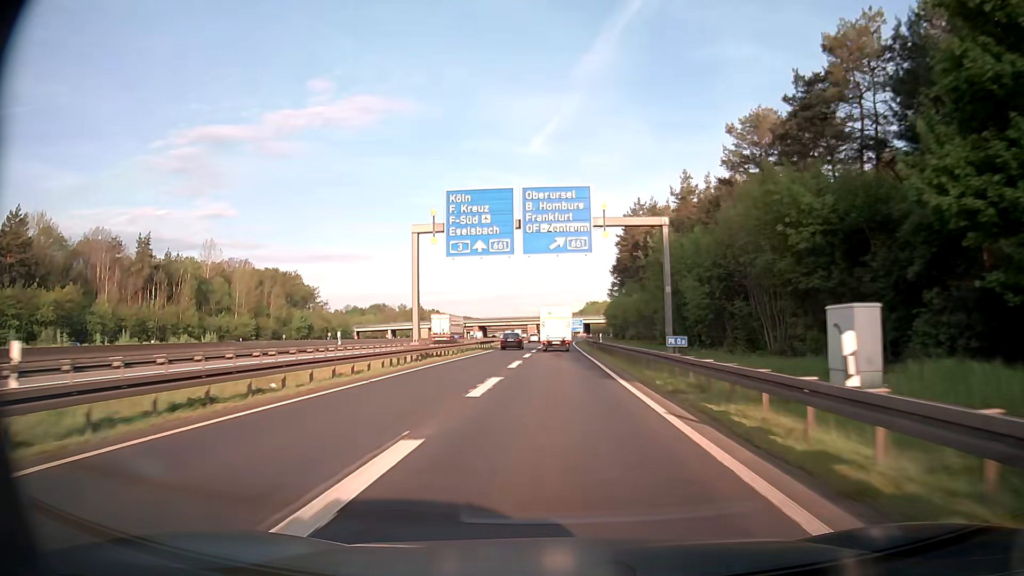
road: motorway_link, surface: asphalt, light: Day
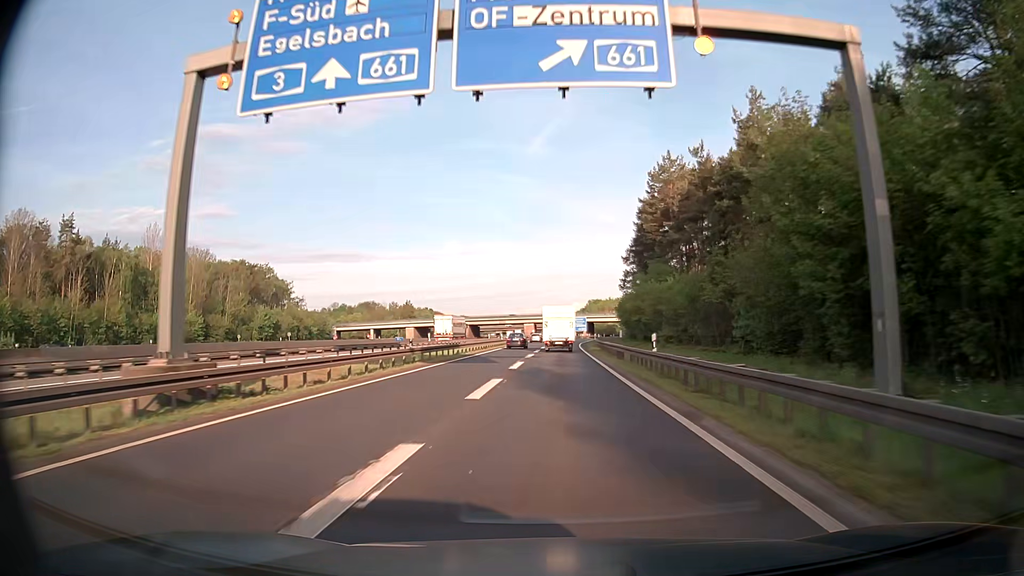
(0.0, +24.9) m; 0°
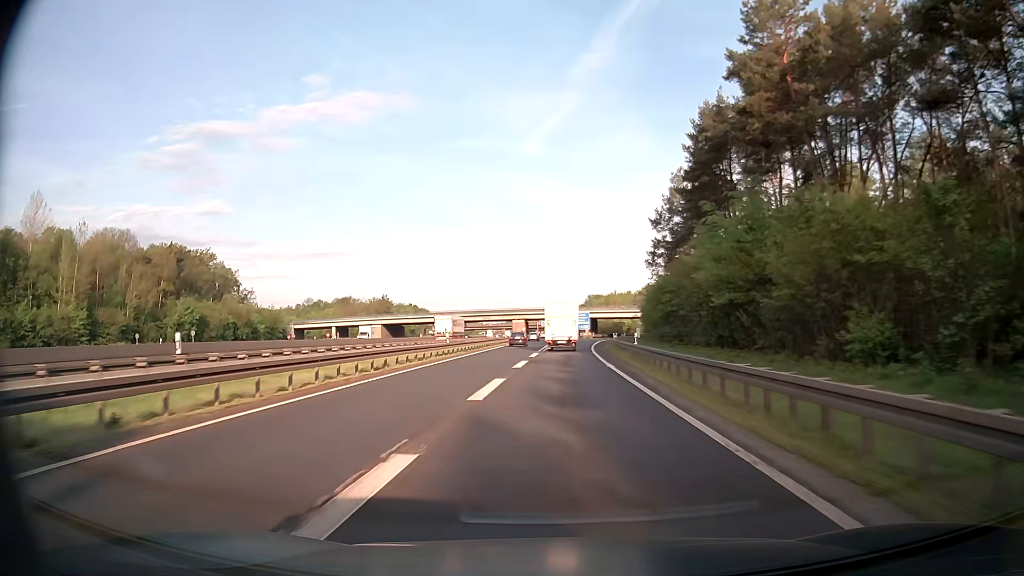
(0.0, +37.1) m; 0°
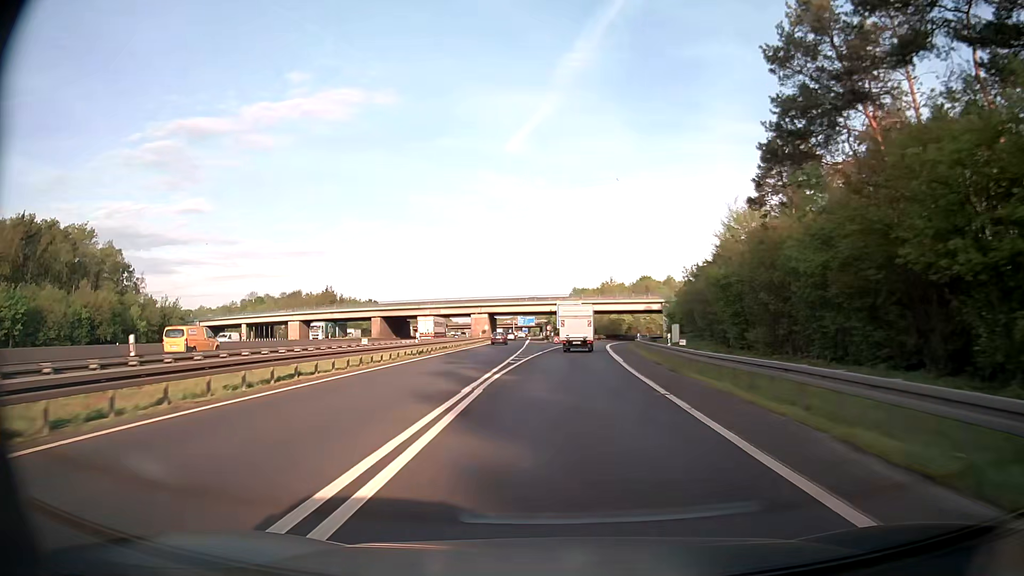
(+0.5, +48.4) m; +1°
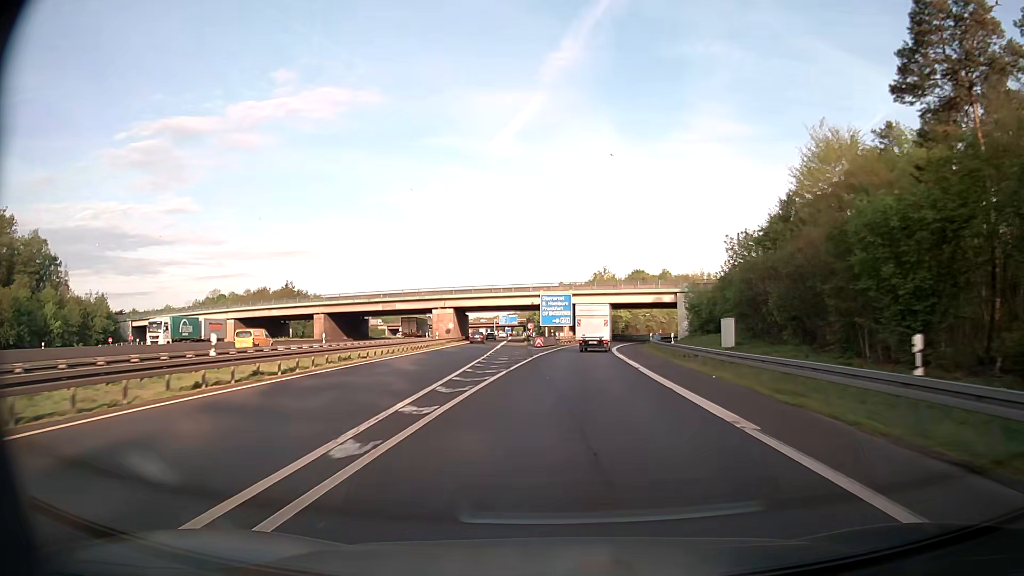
(+0.3, +23.7) m; +2°
(0, +10) (0, +20) (0, +30) (+1, +40) (+2, +50) (+3, +60) (+4, +70) (+6, +80) (+9, +89) (+11, +99) m
